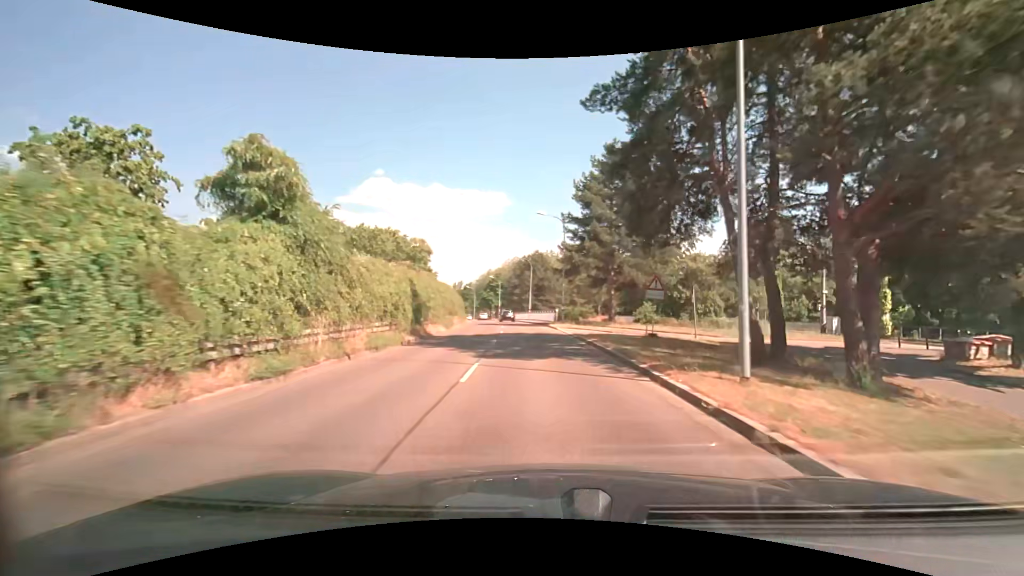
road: tertiary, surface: asphalt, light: Day
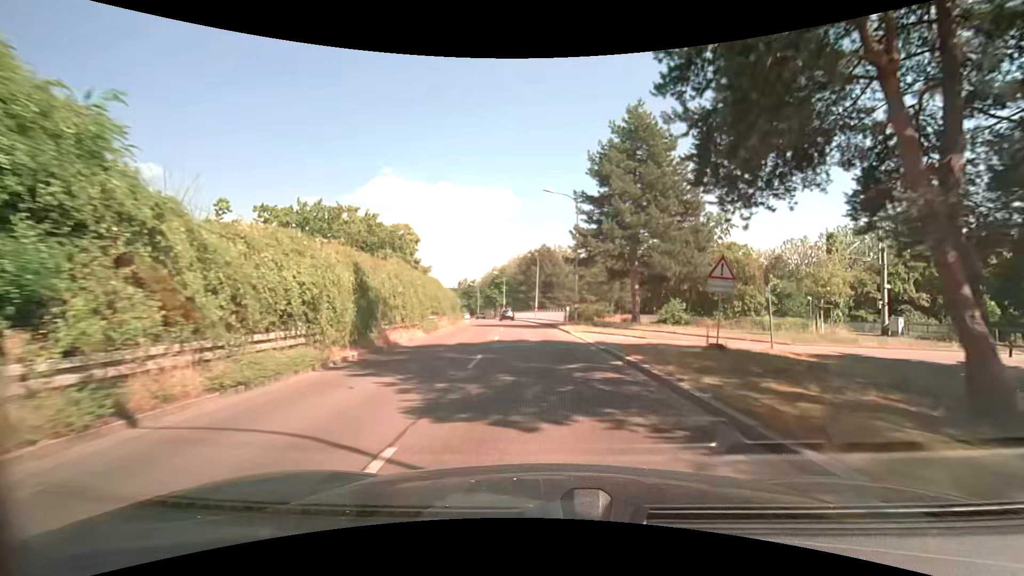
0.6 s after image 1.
(-0.1, +7.2) m; -1°
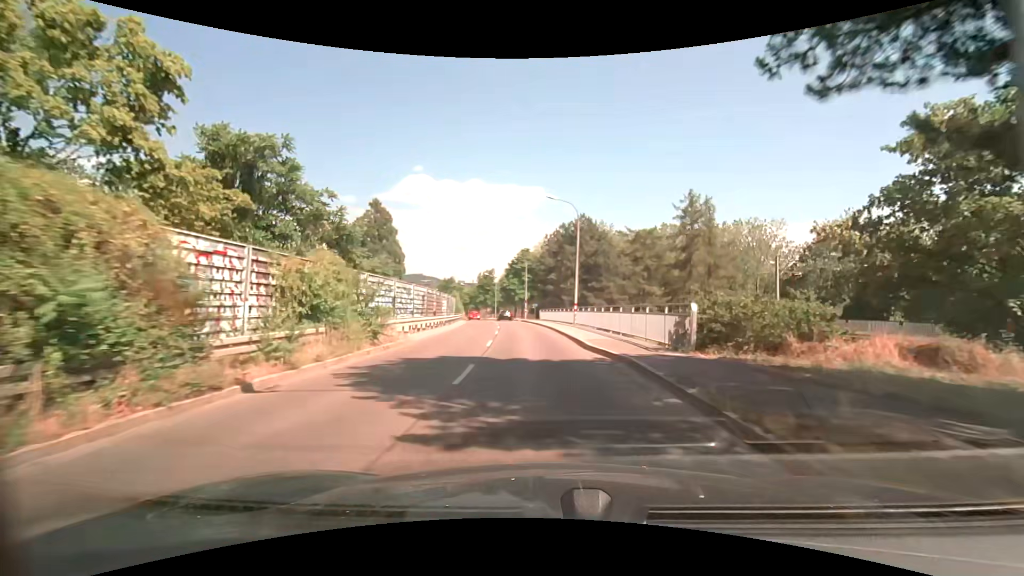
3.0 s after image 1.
(-0.9, +29.0) m; -3°
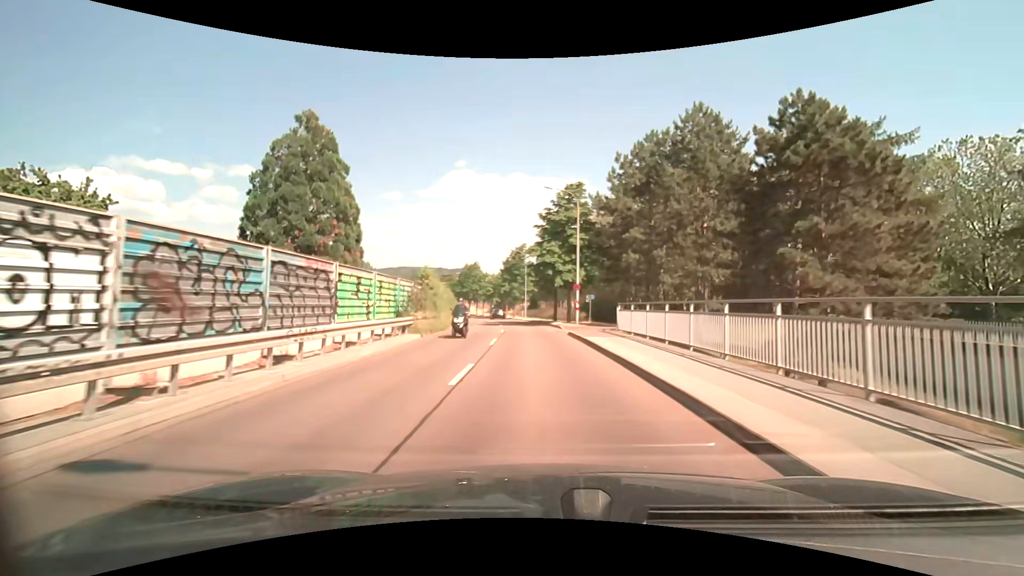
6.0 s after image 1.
(-1.9, +36.4) m; -5°
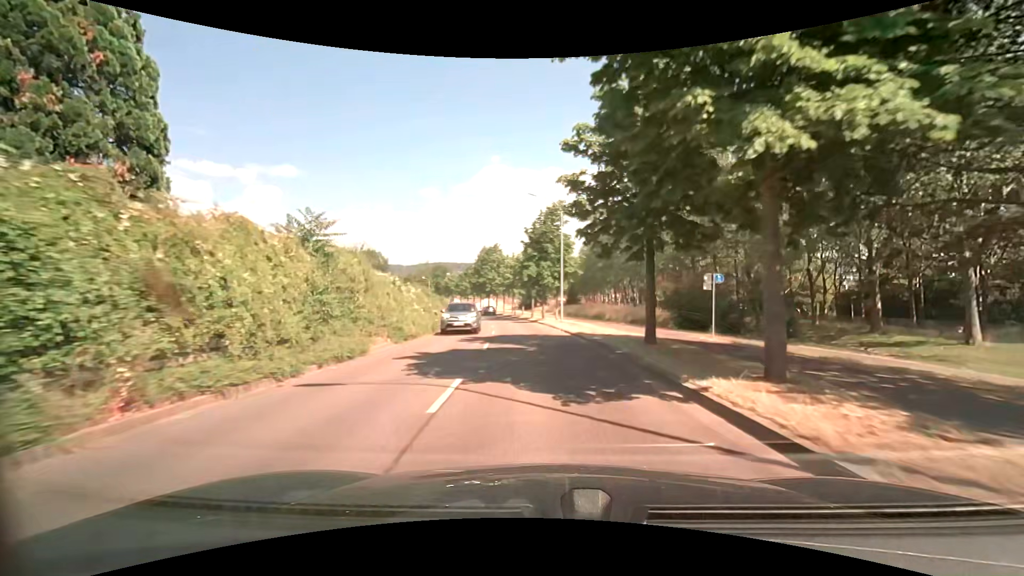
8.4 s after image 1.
(-1.0, +29.0) m; -5°
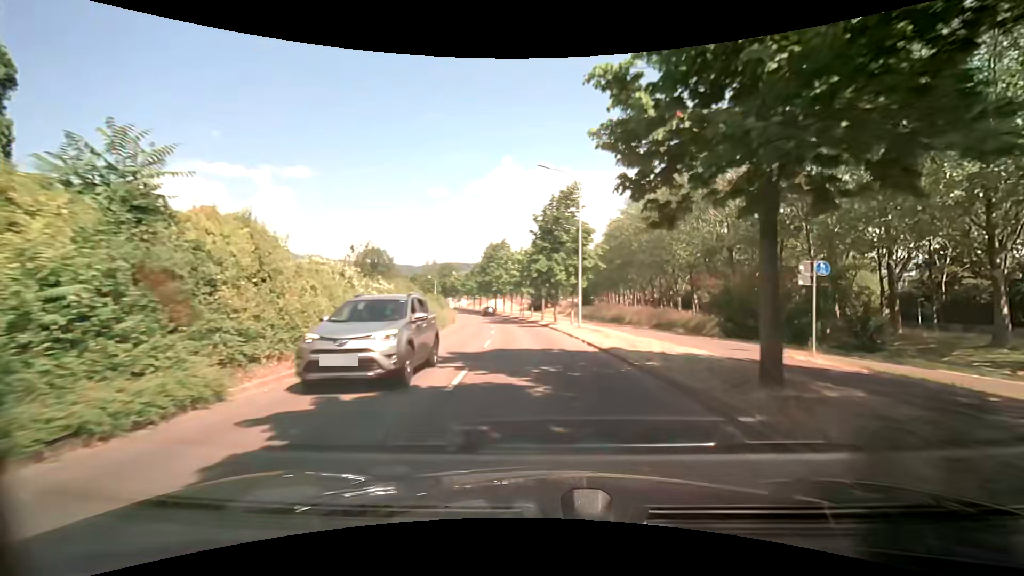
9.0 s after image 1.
(0.0, +7.3) m; -1°
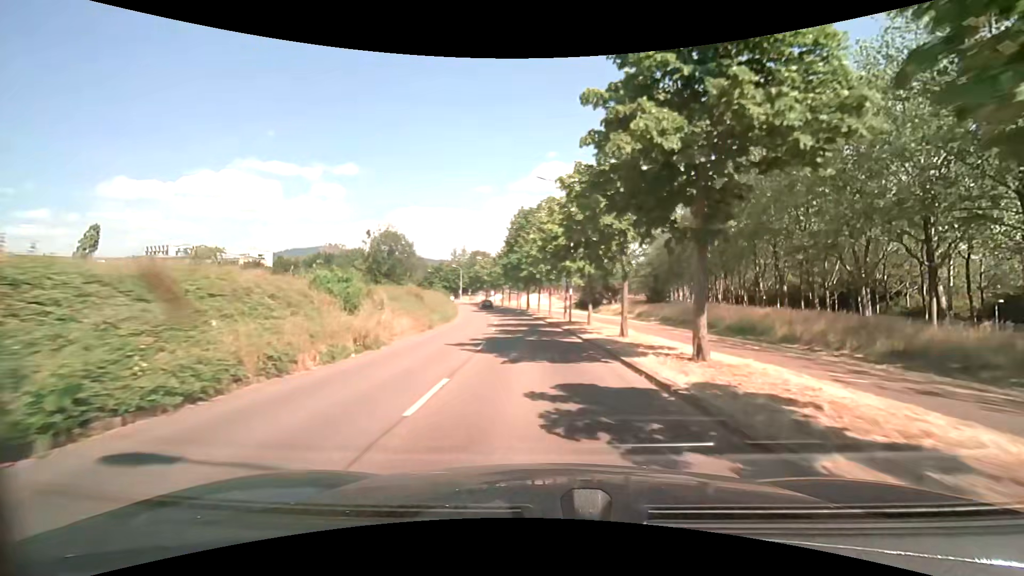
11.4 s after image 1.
(-1.2, +29.0) m; -5°
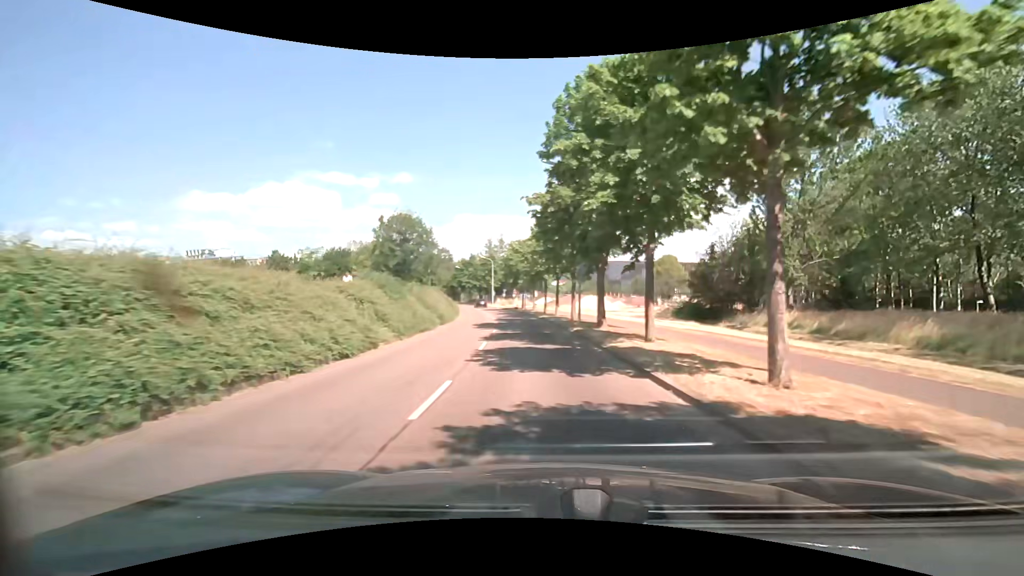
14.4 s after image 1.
(-1.9, +36.1) m; -6°
(0, +10) (-1, +20) (-1, +30) (-2, +40) (-4, +50) (-5, +60) (-7, +70) (-9, +79) (-11, +89) (-14, +99) m
